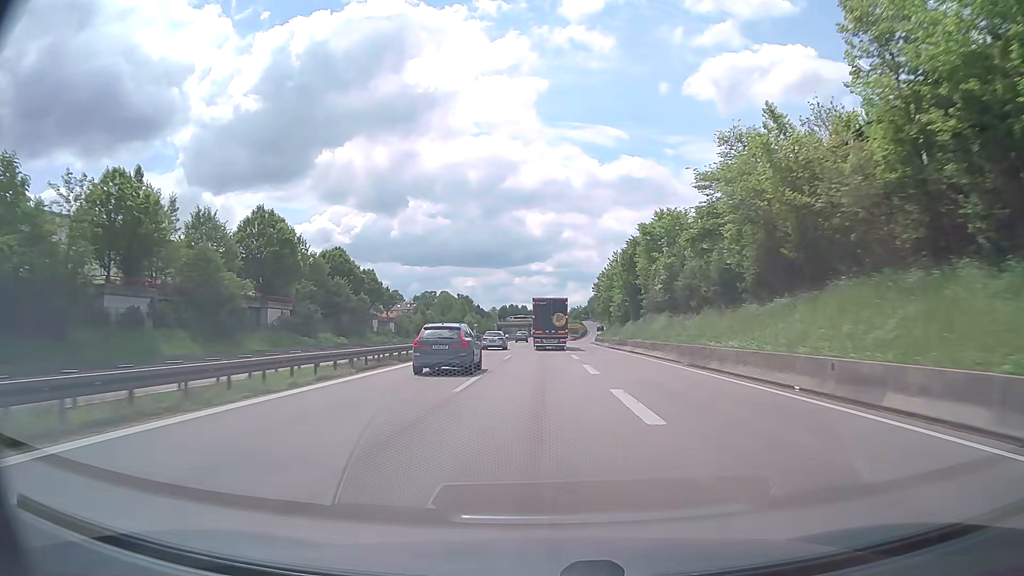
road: trunk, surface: asphalt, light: Day
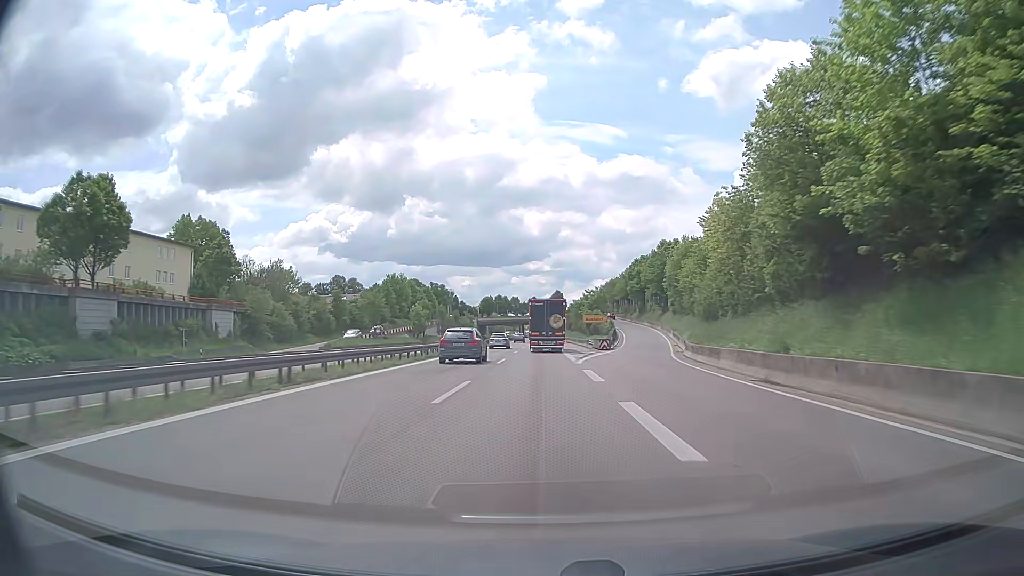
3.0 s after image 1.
(+0.1, +74.8) m; 0°
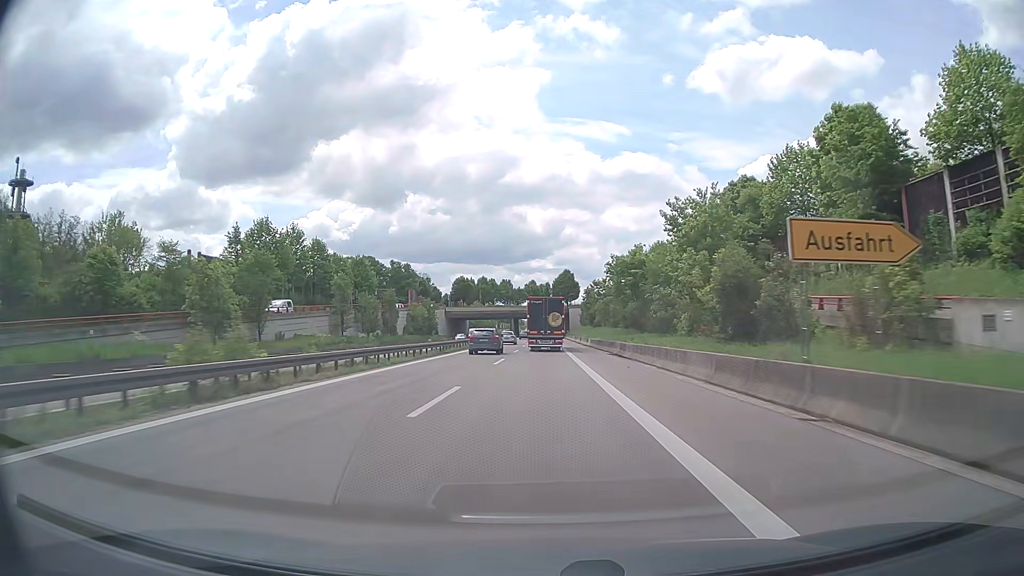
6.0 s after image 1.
(+0.1, +74.5) m; 0°
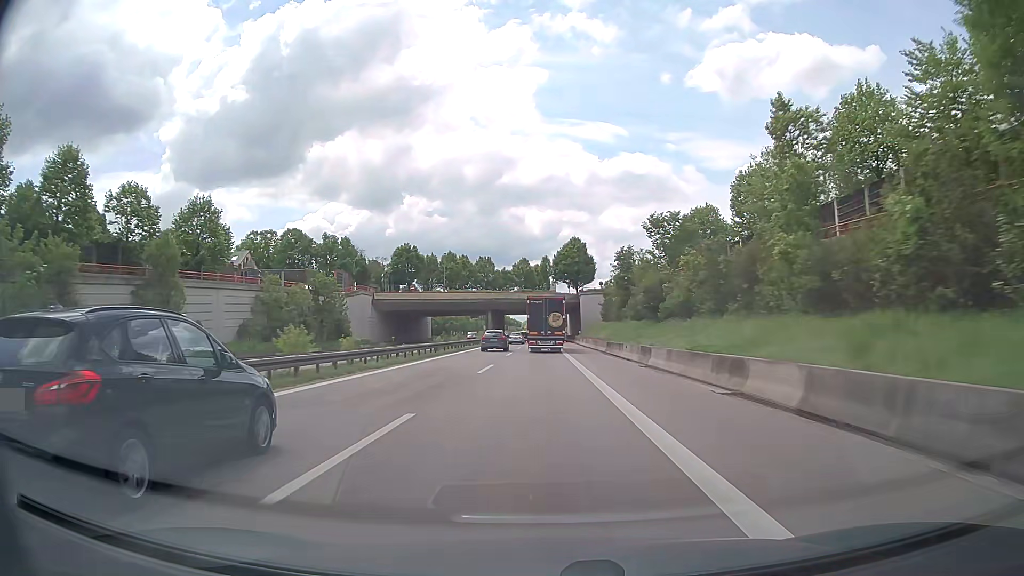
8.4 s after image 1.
(0.0, +59.8) m; 0°
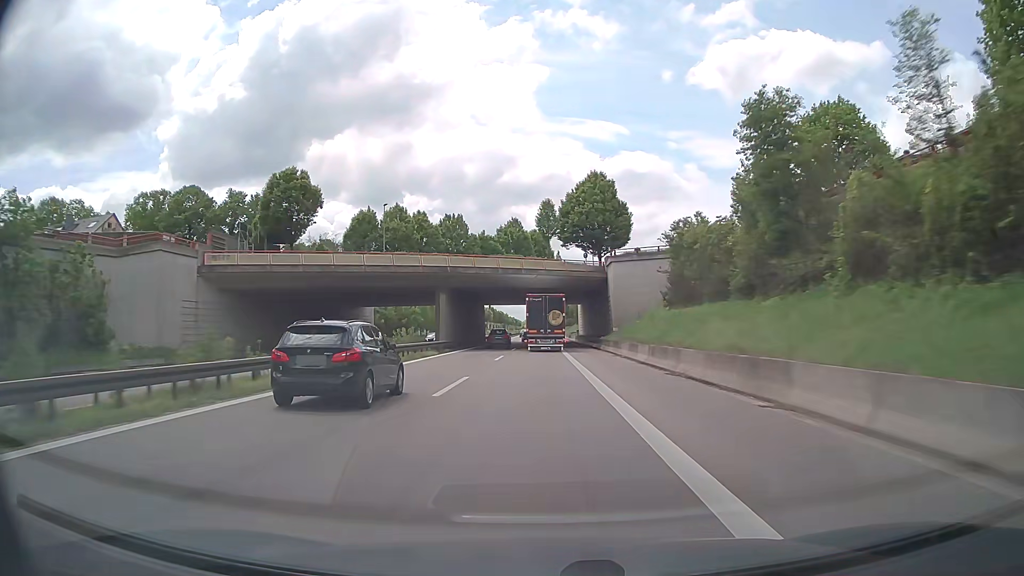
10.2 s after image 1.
(0.0, +45.2) m; 0°
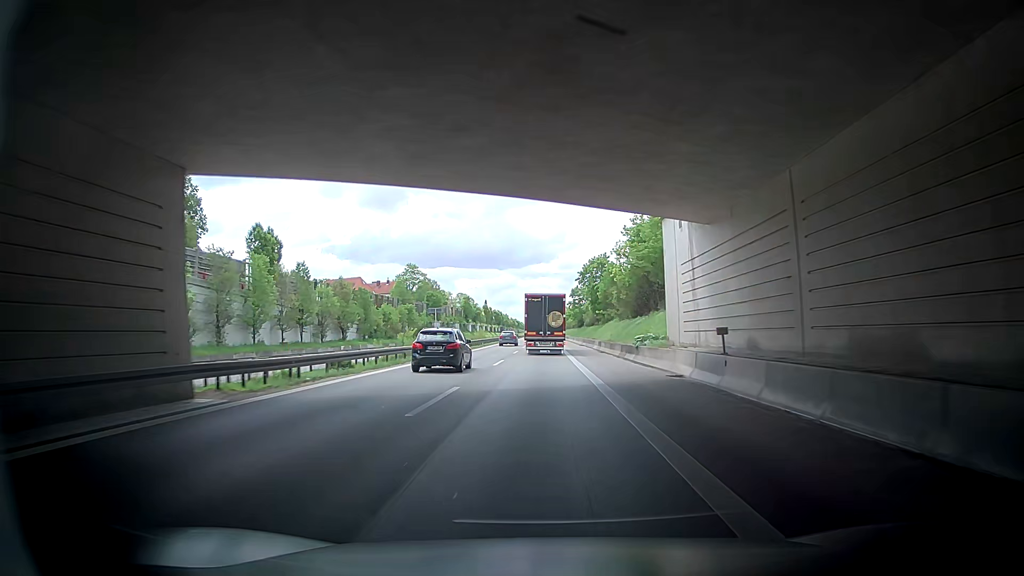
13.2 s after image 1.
(-0.3, +75.5) m; -3°
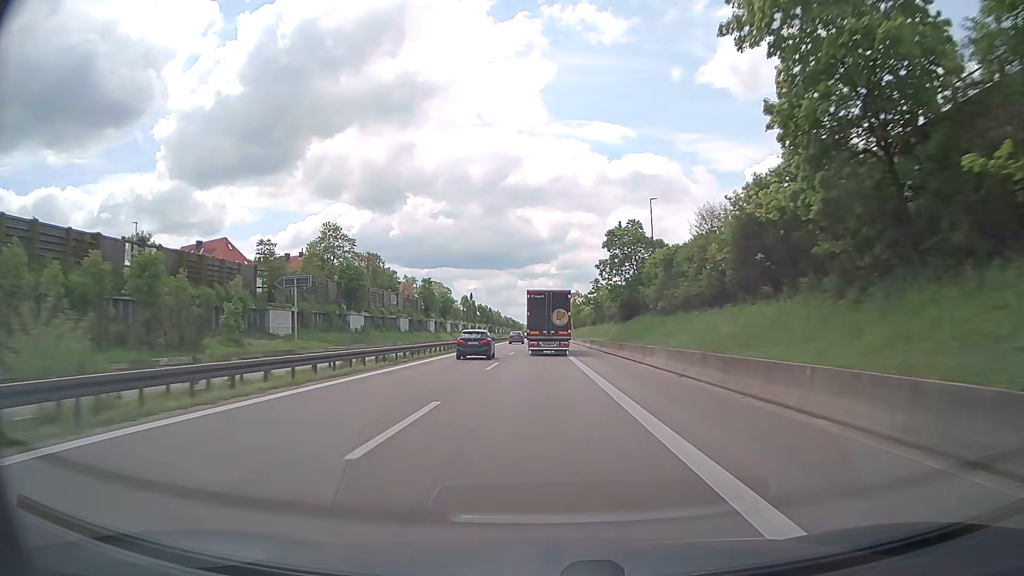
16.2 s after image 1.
(+2.5, +76.3) m; +2°
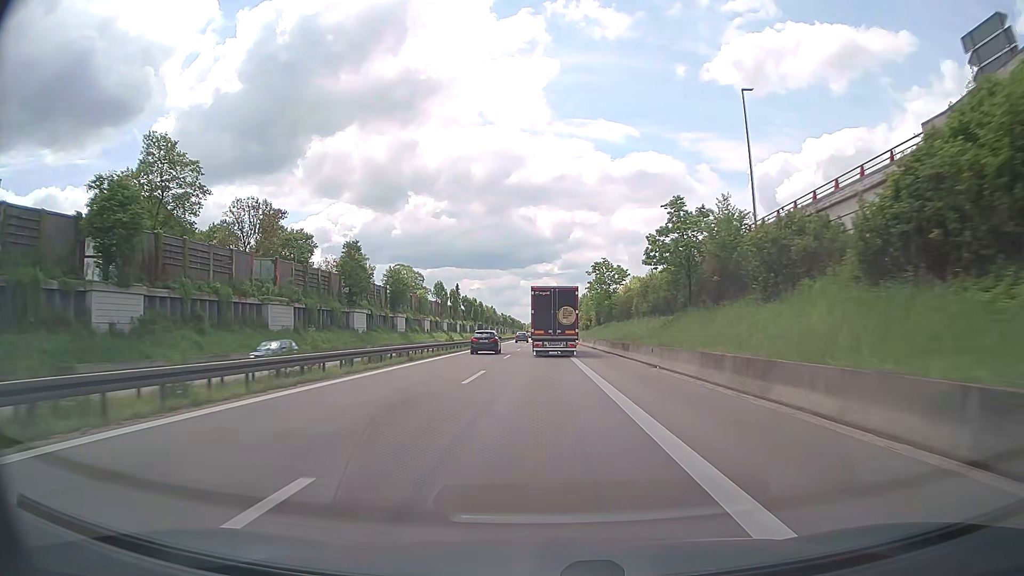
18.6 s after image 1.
(-0.1, +61.4) m; 0°
(0, +10) (0, +20) (0, +30) (0, +40) (0, +50) (0, +60) (-1, +70) (-1, +80) (-1, +90) (-1, +100) m
